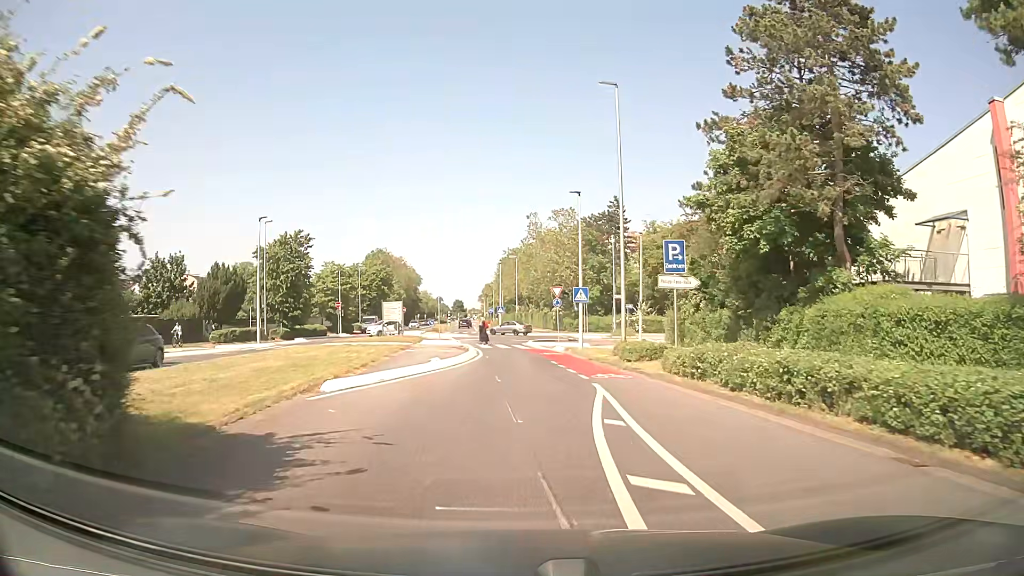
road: secondary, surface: asphalt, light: Day
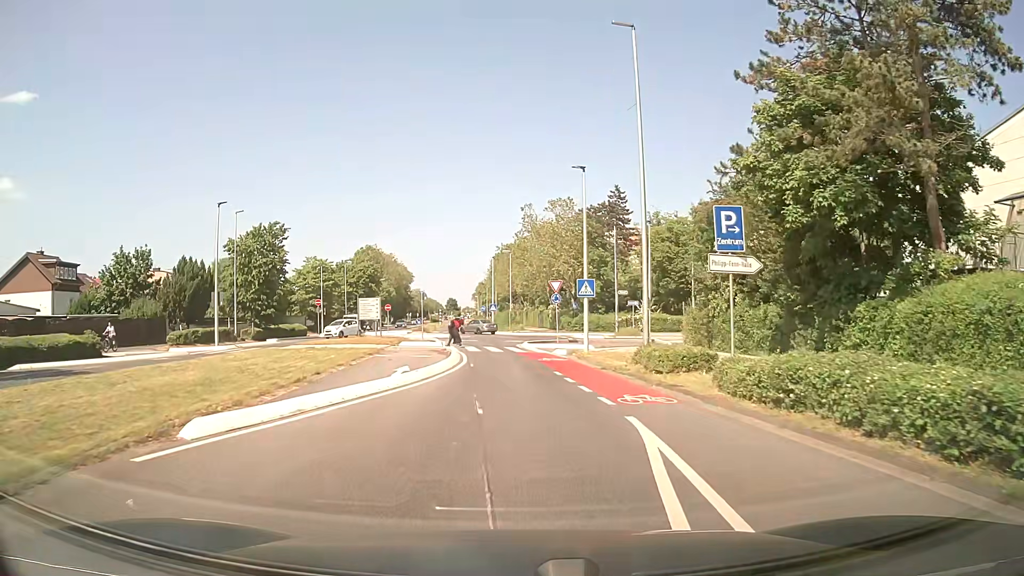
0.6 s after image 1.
(0.0, +5.4) m; 0°
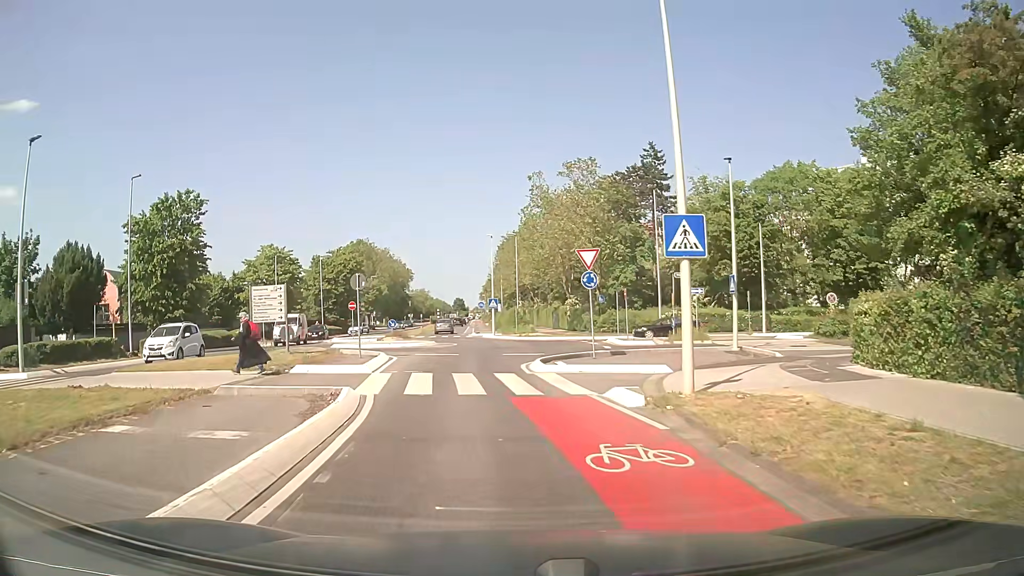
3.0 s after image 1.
(+0.2, +16.9) m; -1°
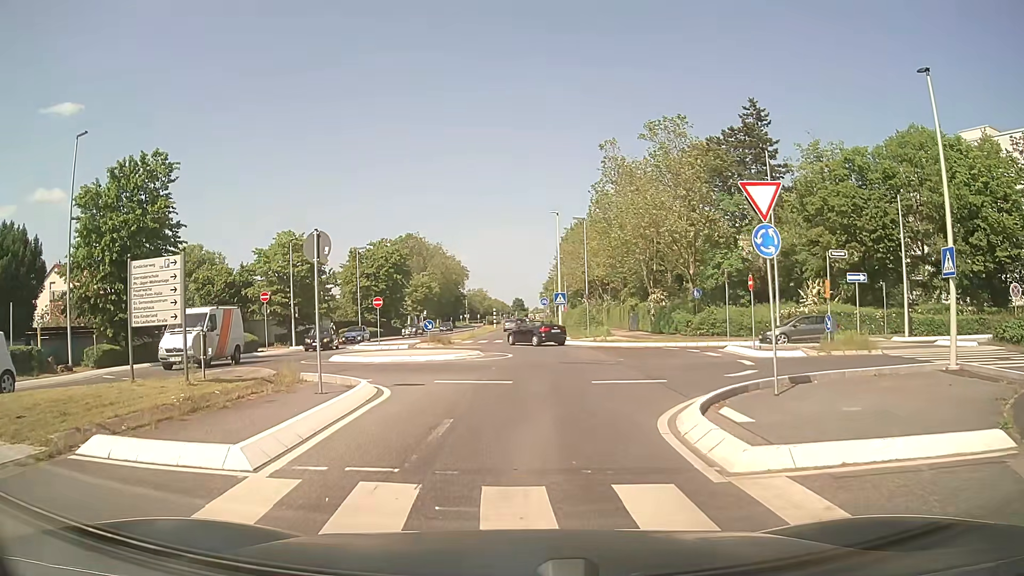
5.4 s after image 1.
(-0.6, +11.4) m; -5°
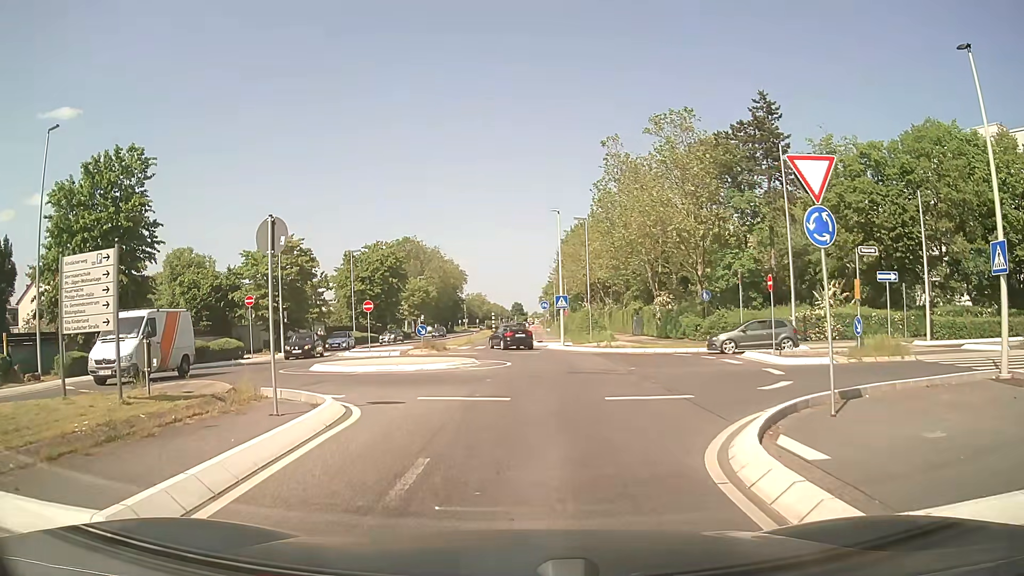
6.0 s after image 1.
(0.0, +2.3) m; +1°
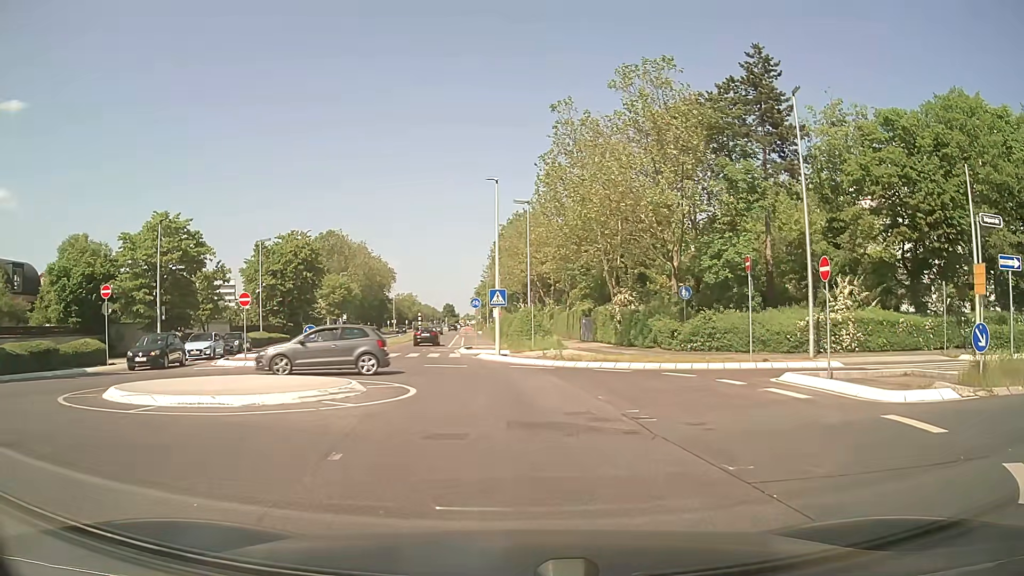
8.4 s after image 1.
(+0.2, +9.4) m; +6°
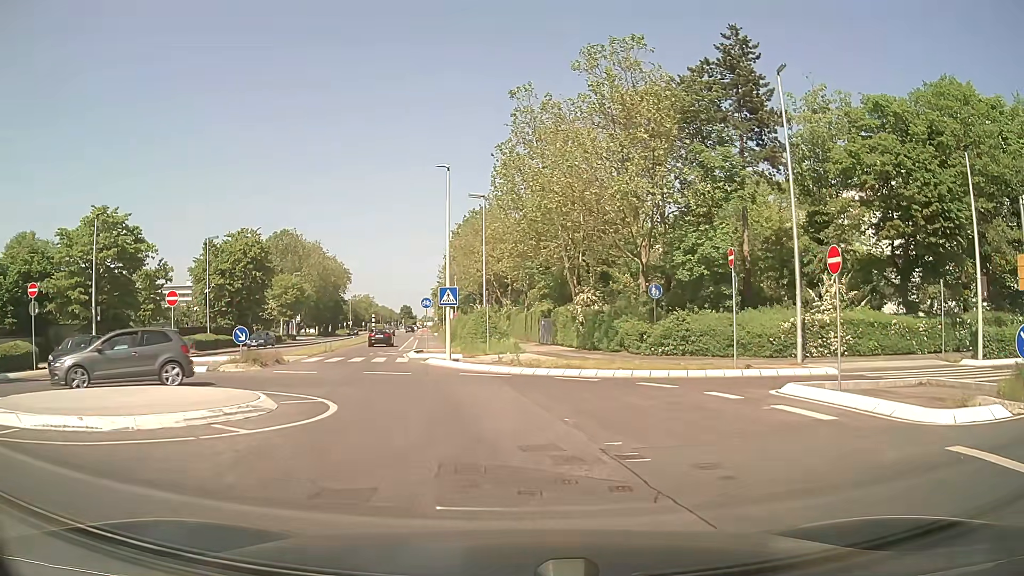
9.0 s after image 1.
(+0.1, +2.9) m; +3°
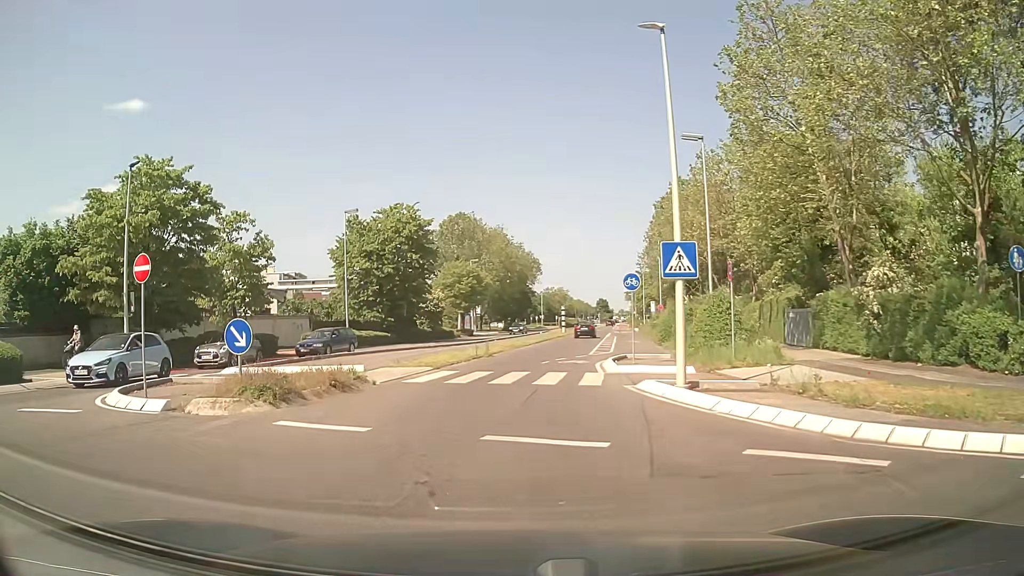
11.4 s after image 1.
(-1.6, +13.4) m; -17°
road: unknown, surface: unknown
(-1, +10) (0, +20) (+1, +30) (+2, +40) (+4, +50) (+5, +60) (+7, +69) (+8, +79) (+10, +89) (+11, +99) m
